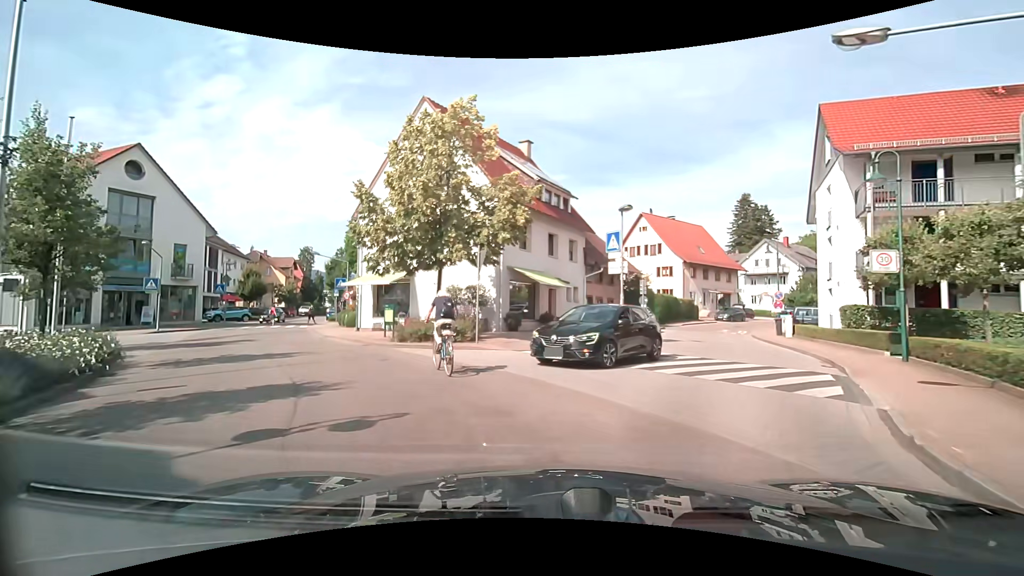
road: tertiary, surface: asphalt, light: Day
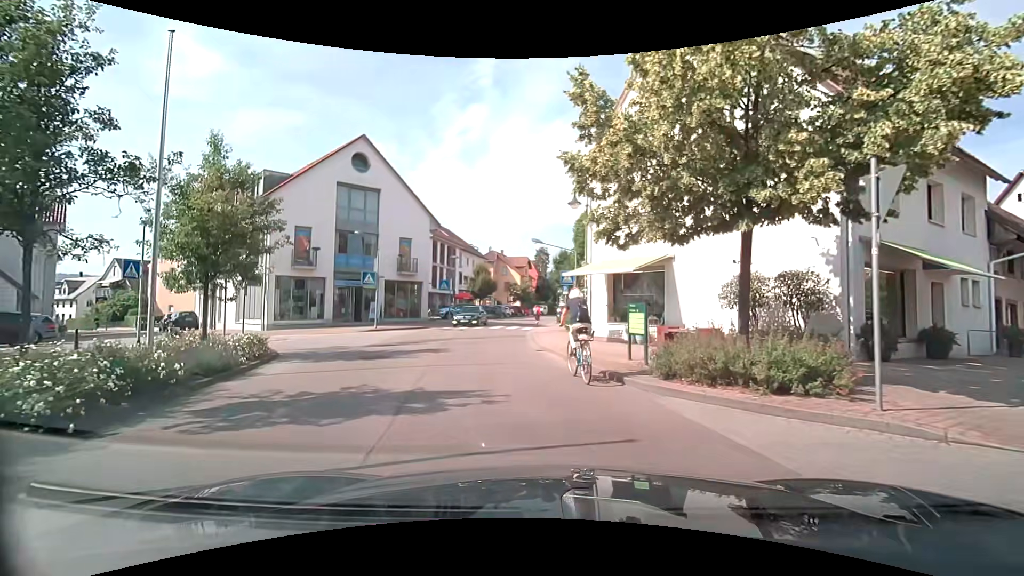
(-2.1, +8.6) m; -27°
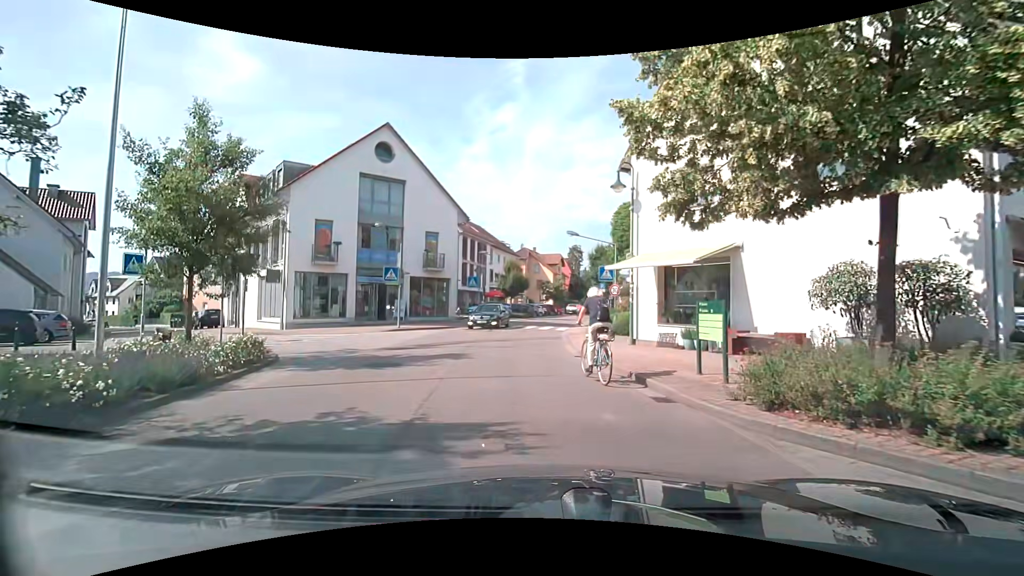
(-0.1, +2.4) m; -5°
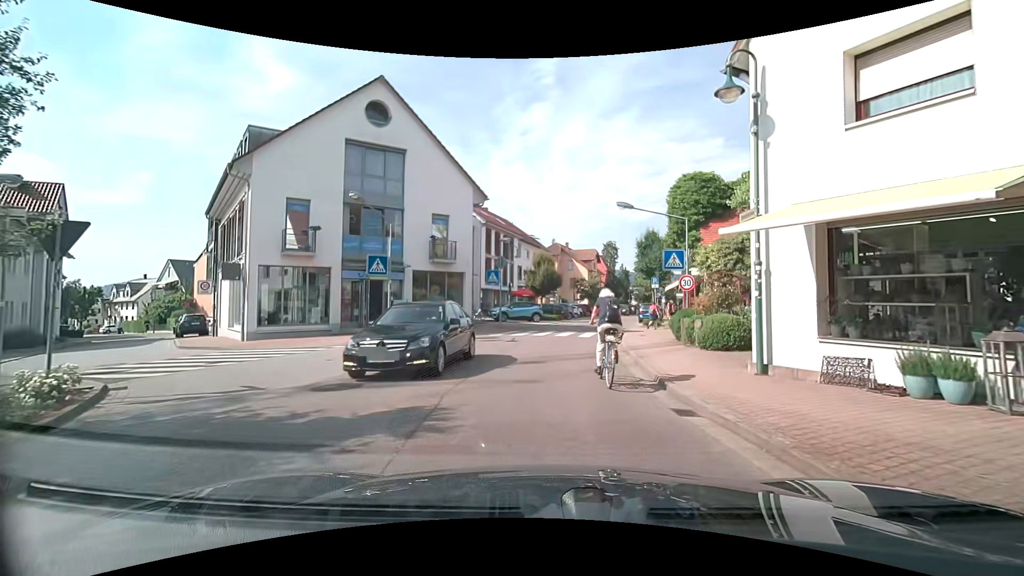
(-0.7, +7.2) m; -6°
(0, +10) (+1, +20) (+3, +30) (+5, +40) (+8, +49) (+10, +59) (+13, +69) (+16, +78) (+19, +88) (+22, +97) m
